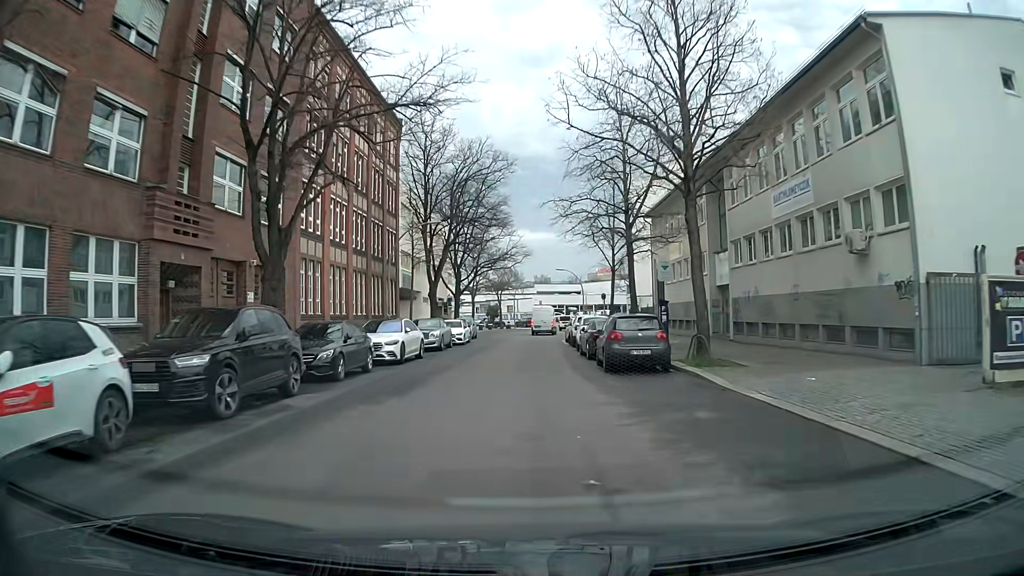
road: residential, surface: asphalt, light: Day
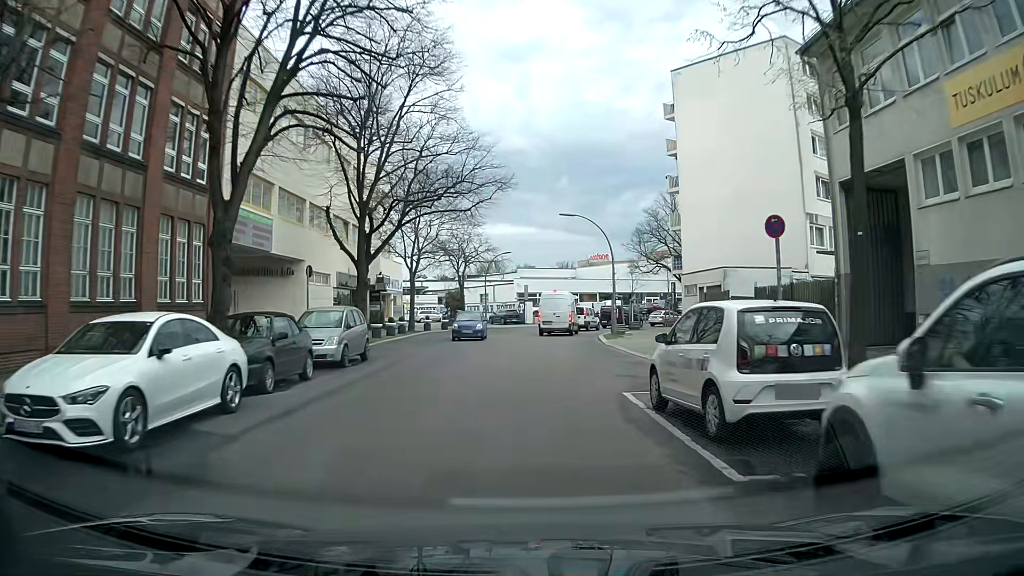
(-0.1, +32.2) m; +1°
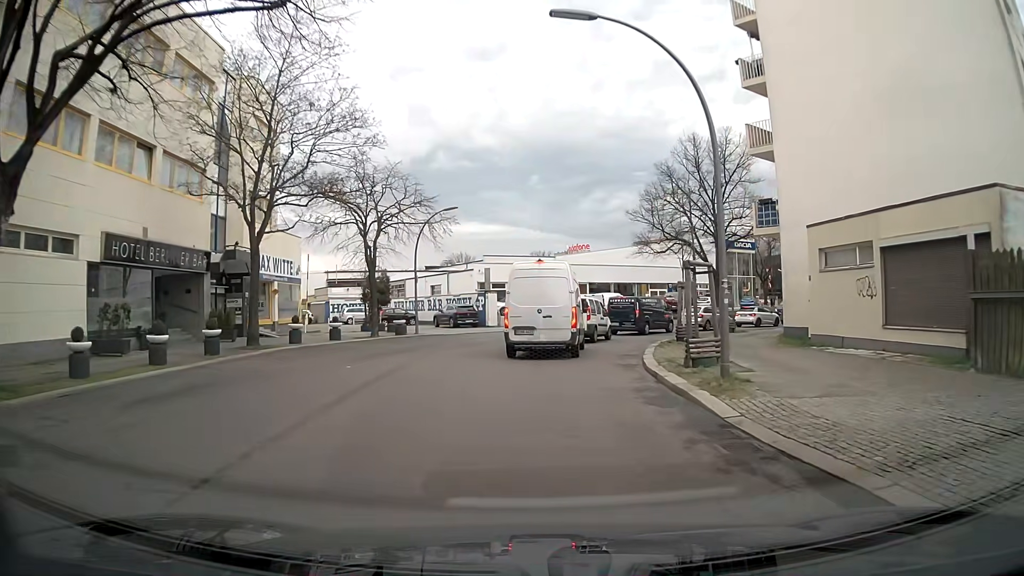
(+0.7, +22.4) m; +2°
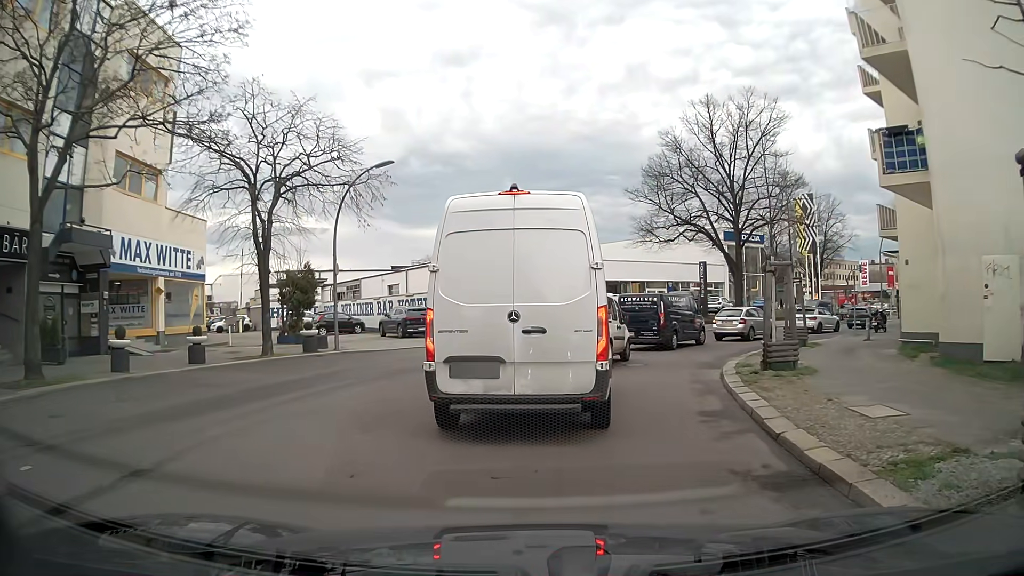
(+0.2, +10.4) m; 0°
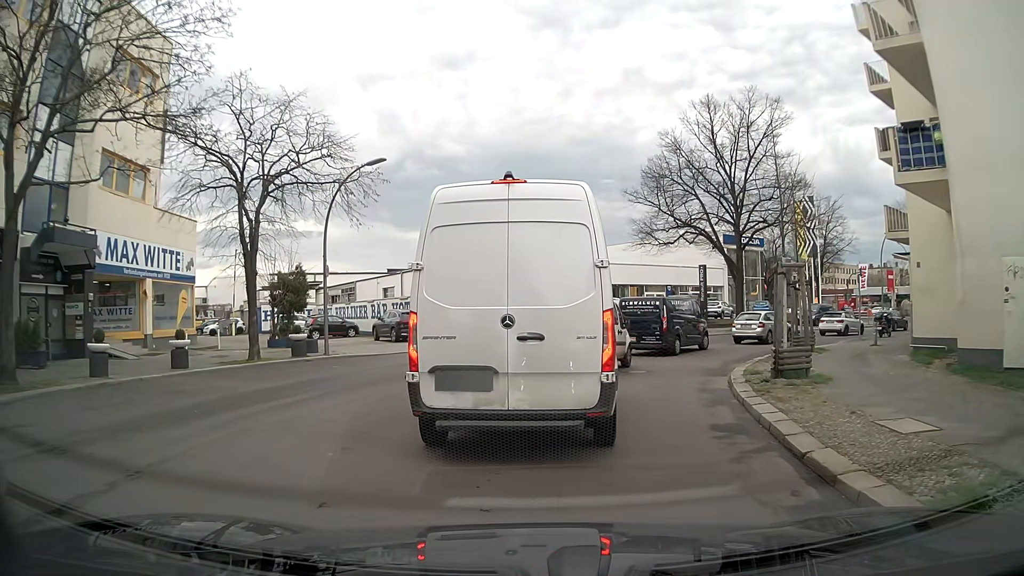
(0.0, +0.7) m; 0°
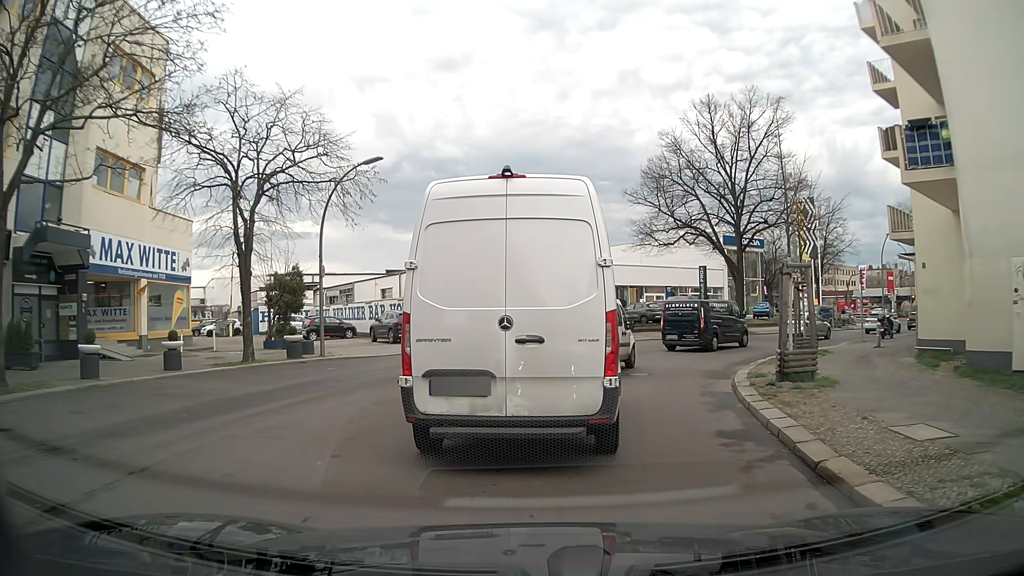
(0.0, +0.3) m; 0°
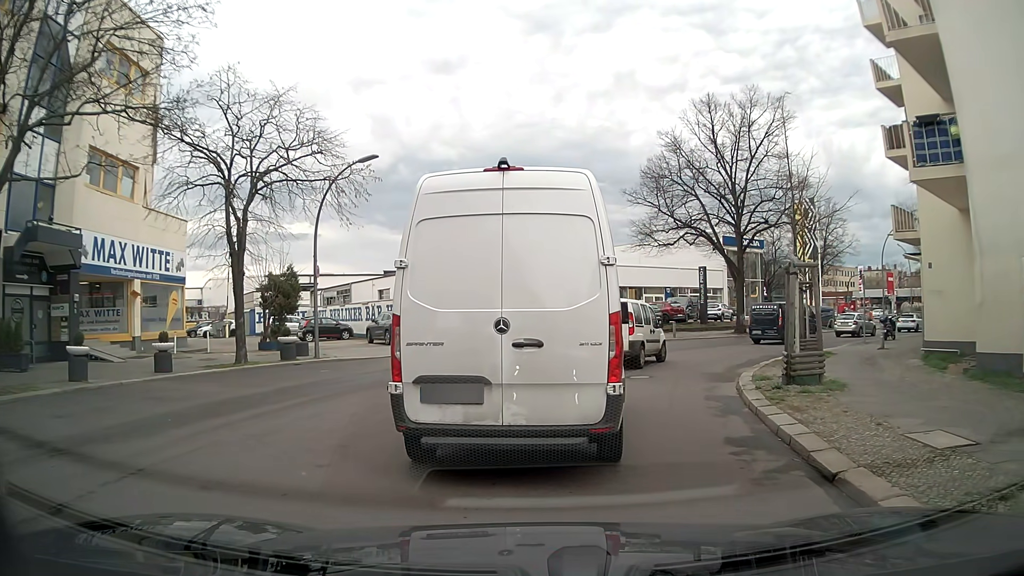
(0.0, +0.4) m; 0°
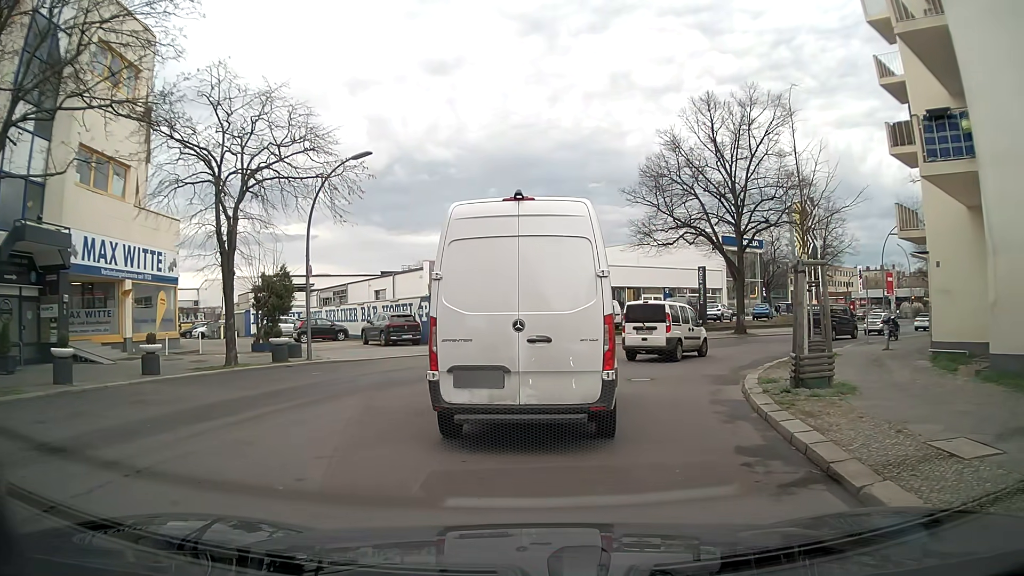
(0.0, +0.5) m; 0°
